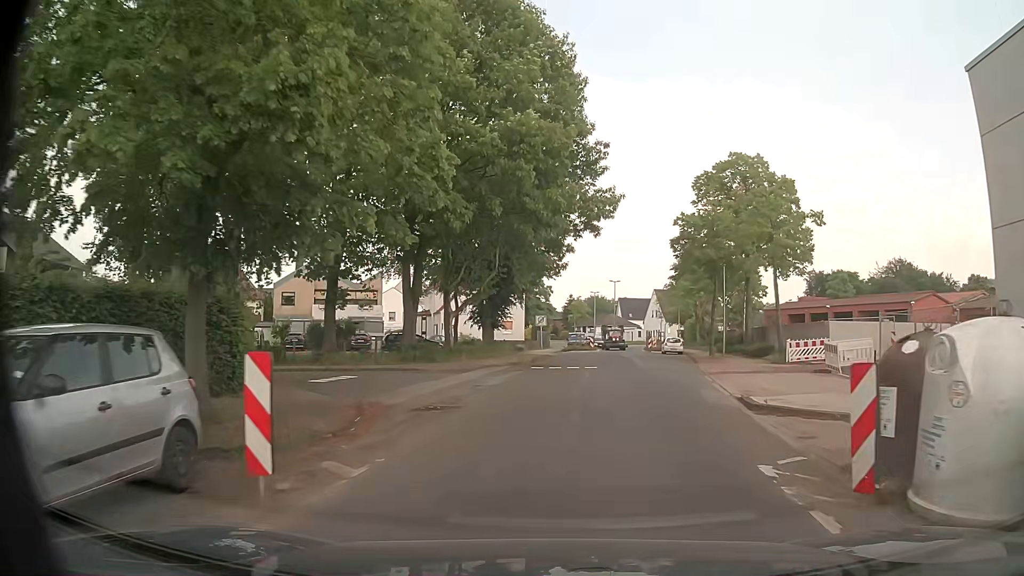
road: tertiary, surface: asphalt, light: Day
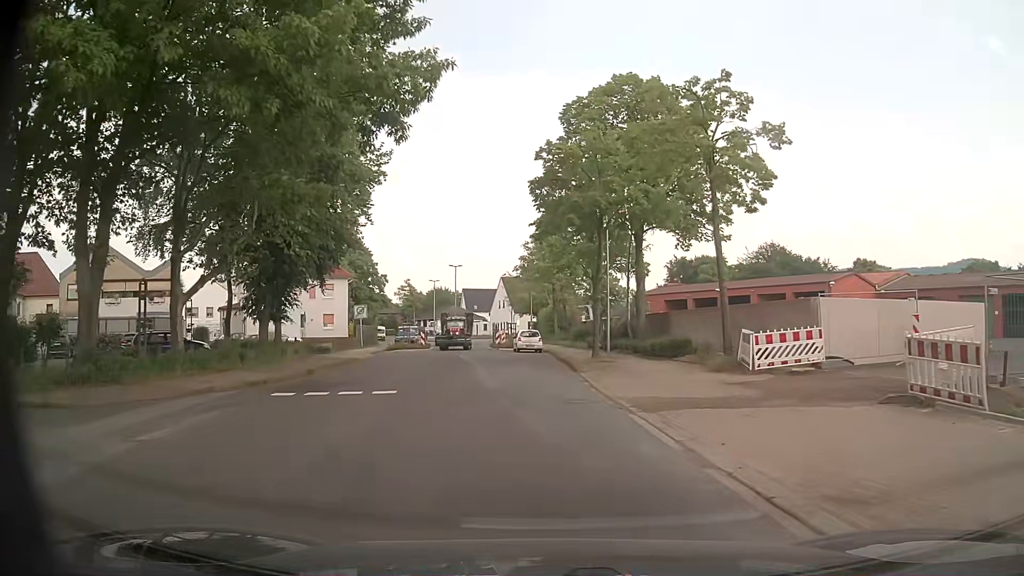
(+1.5, +14.4) m; +12°
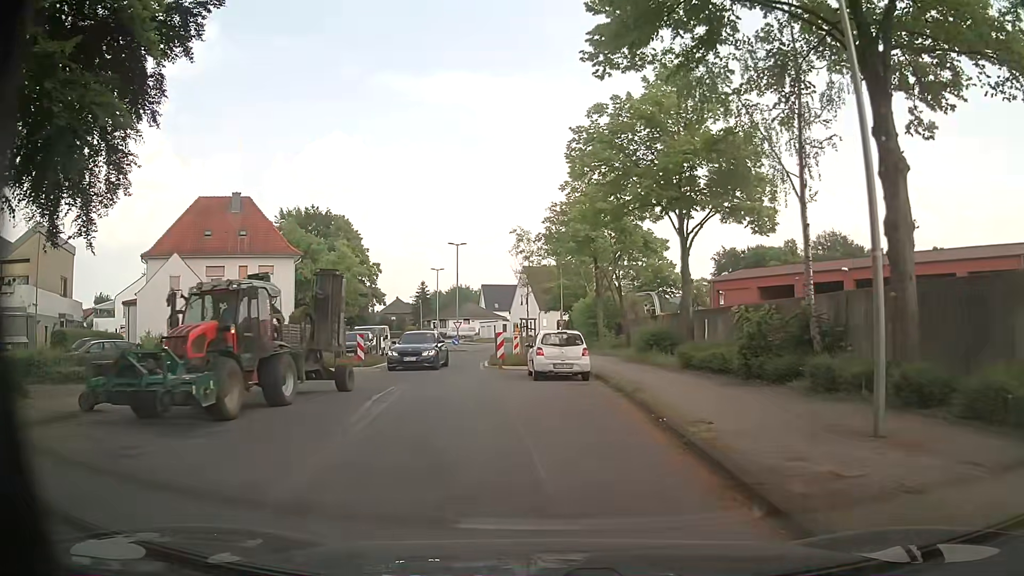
(-0.5, +23.1) m; 0°
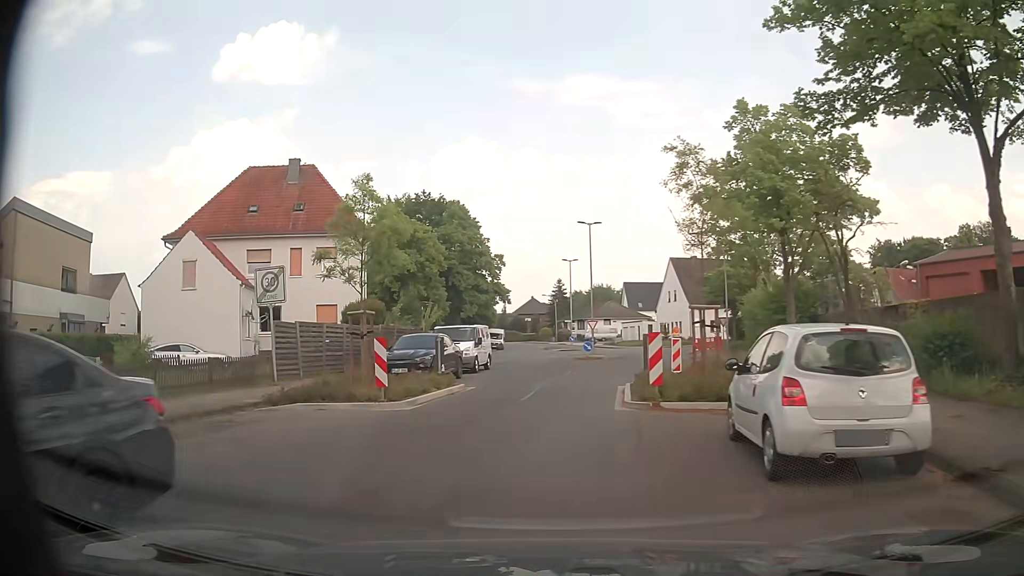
(-1.1, +13.0) m; -14°
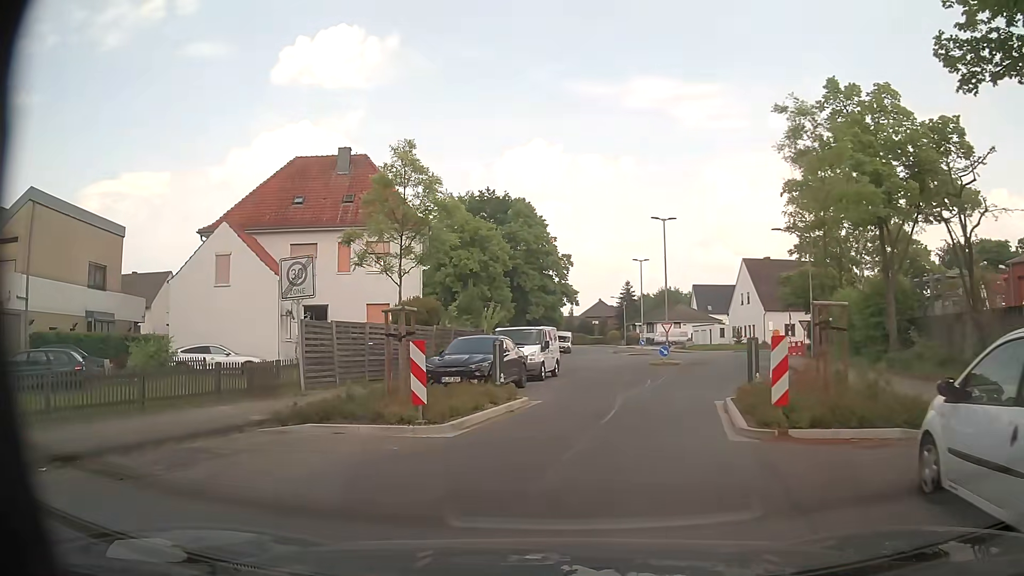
(-0.2, +3.3) m; -5°
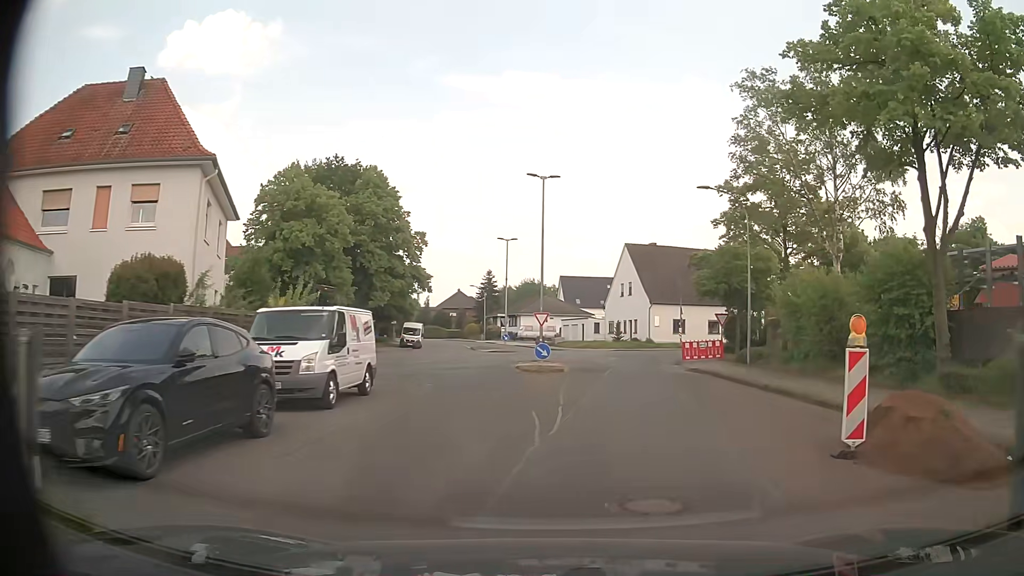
(+0.9, +11.6) m; +12°
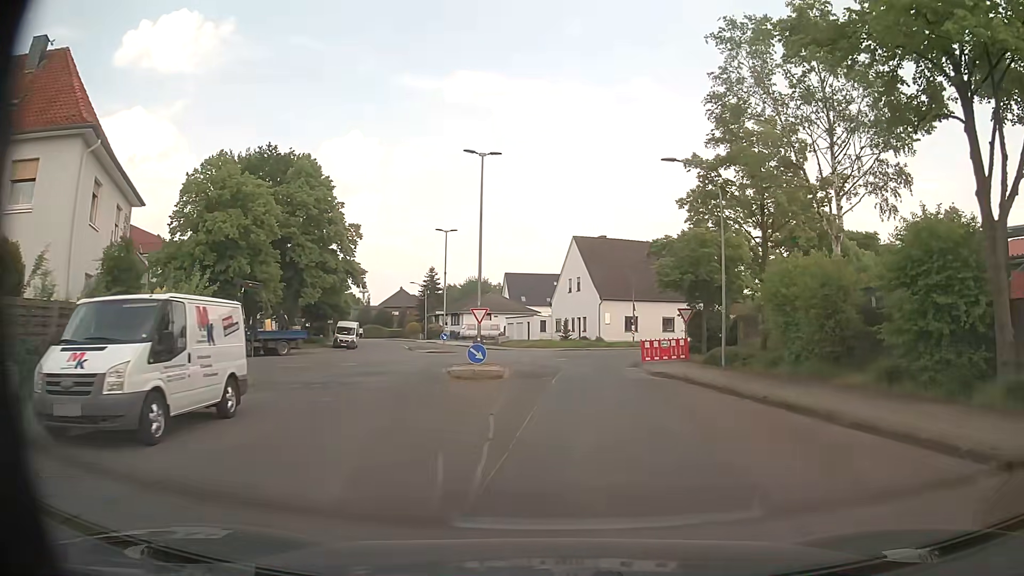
(+0.2, +4.6) m; +4°
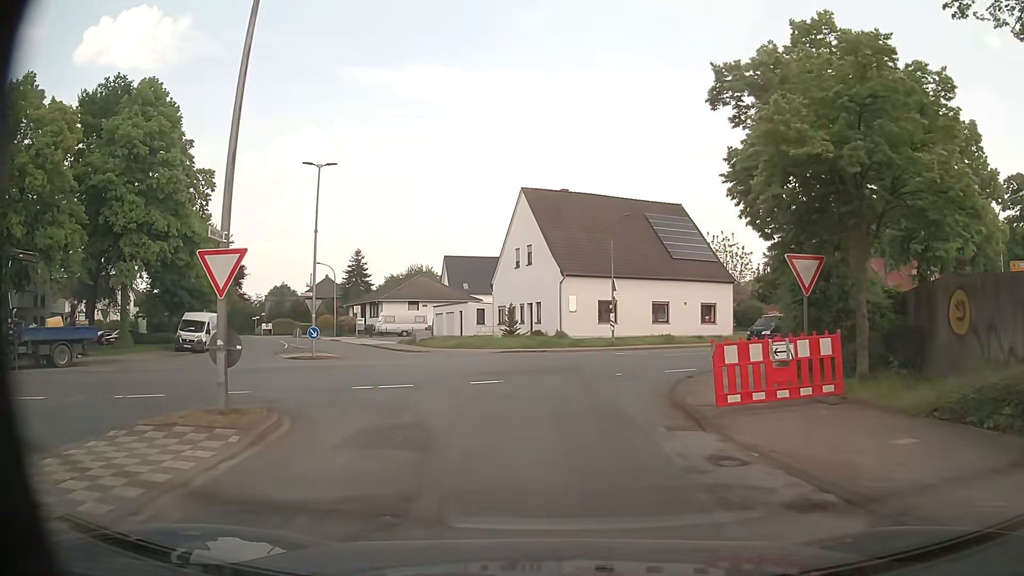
(+1.3, +20.5) m; +5°
(0, +10) (+1, +20) (+8, +27) (+16, +33) (+24, +38) (+32, +44) (+40, +51) (+48, +57) (+56, +63) (+64, +68) m
